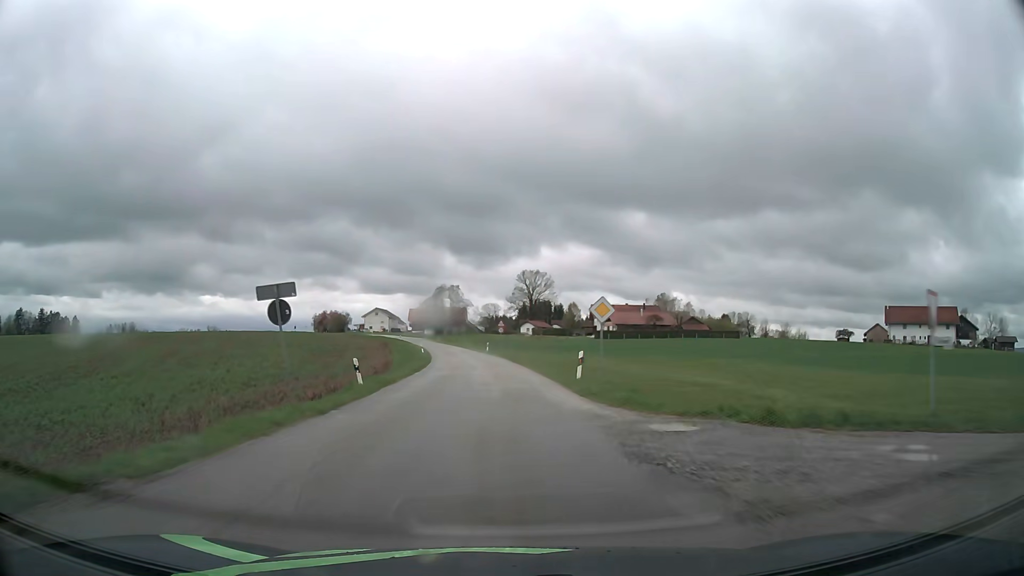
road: tertiary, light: Day
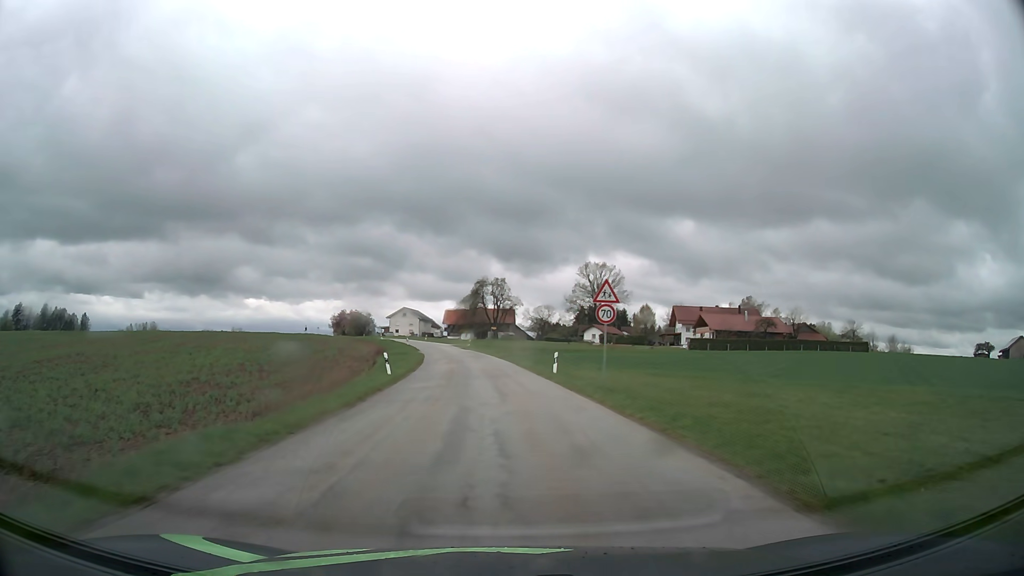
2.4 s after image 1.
(-1.9, +43.7) m; -4°
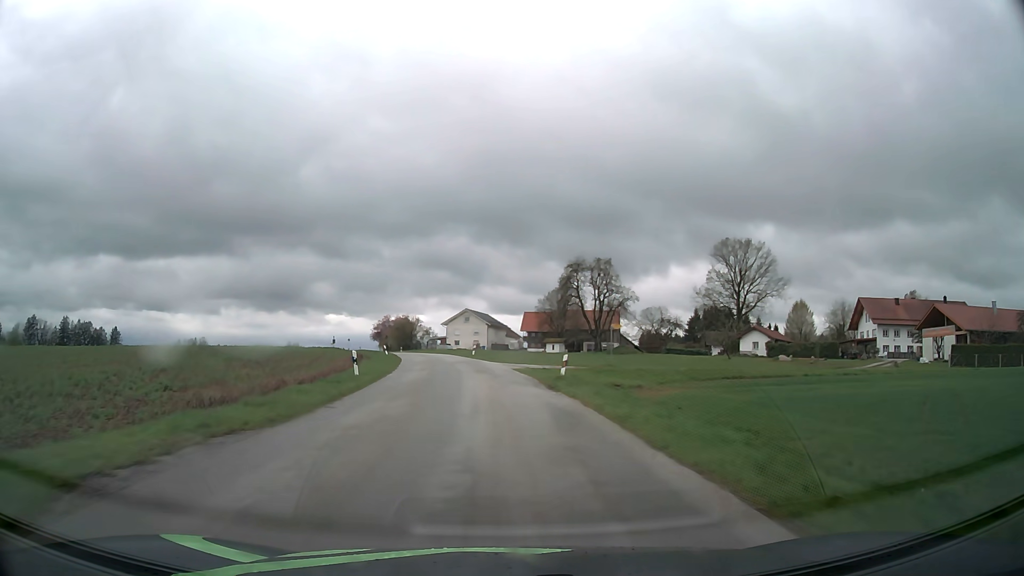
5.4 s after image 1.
(-3.0, +54.6) m; -7°
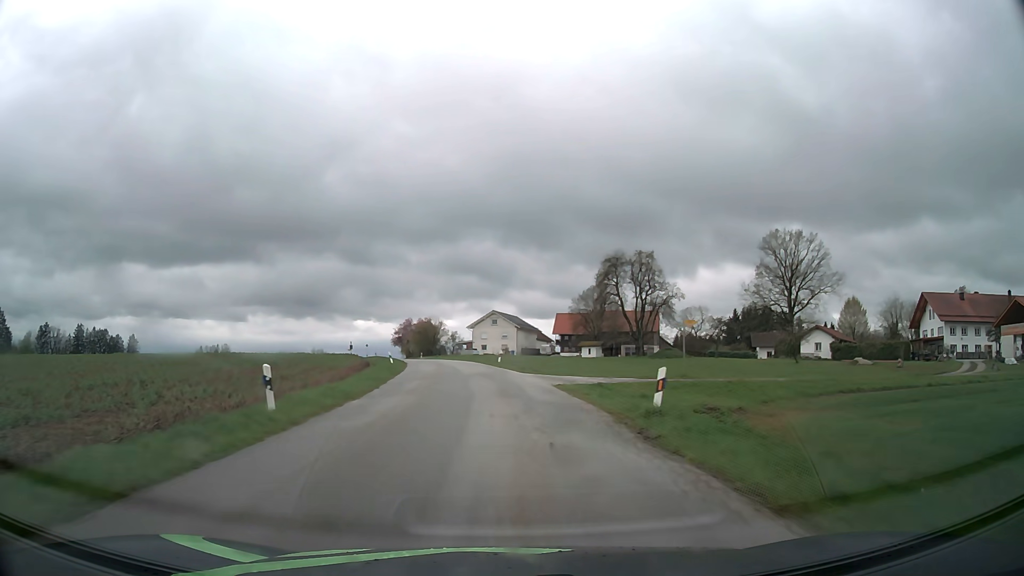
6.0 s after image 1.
(-0.2, +10.9) m; -2°
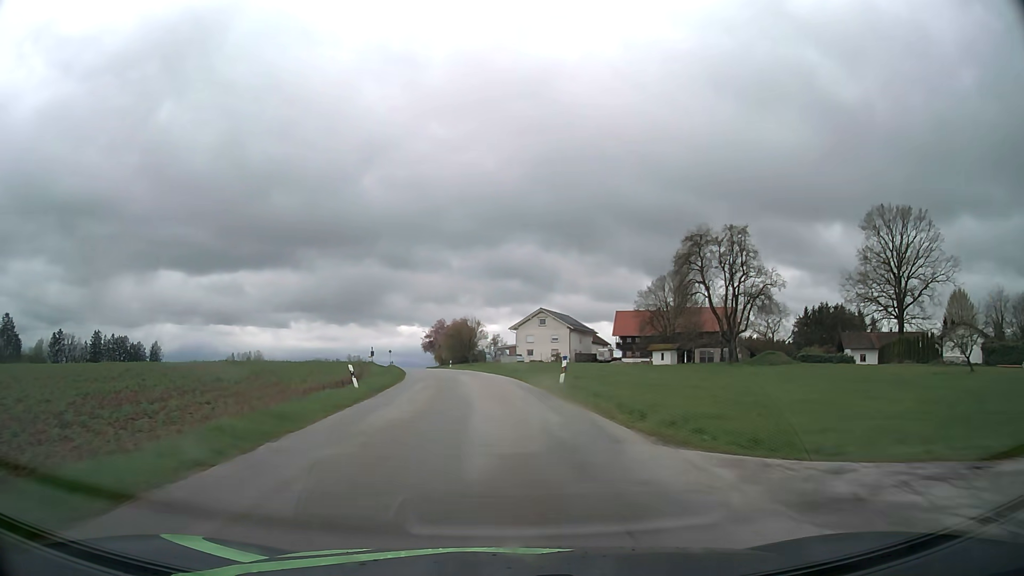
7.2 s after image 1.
(-0.8, +21.8) m; -4°
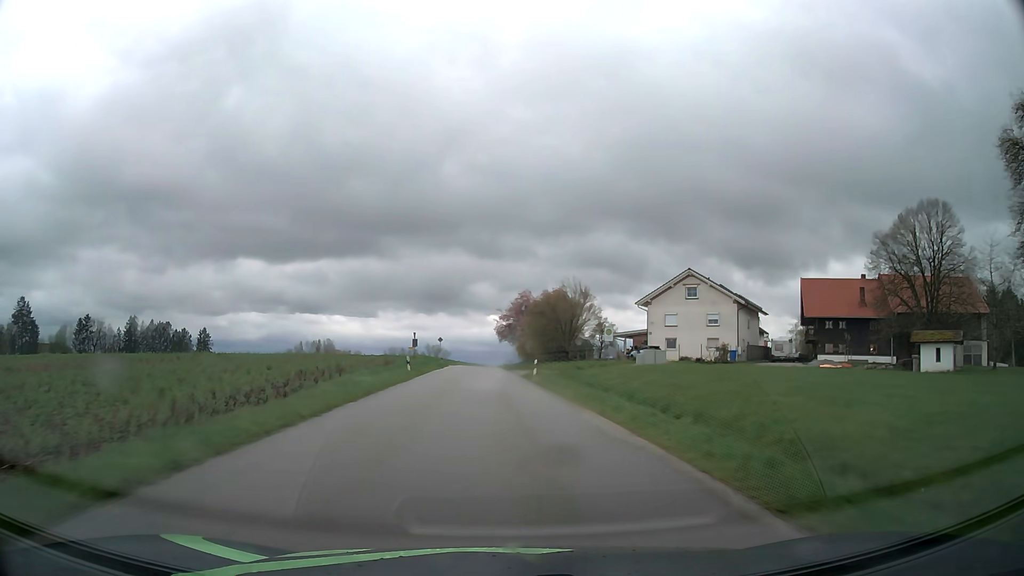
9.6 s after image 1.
(-3.1, +43.4) m; -8°
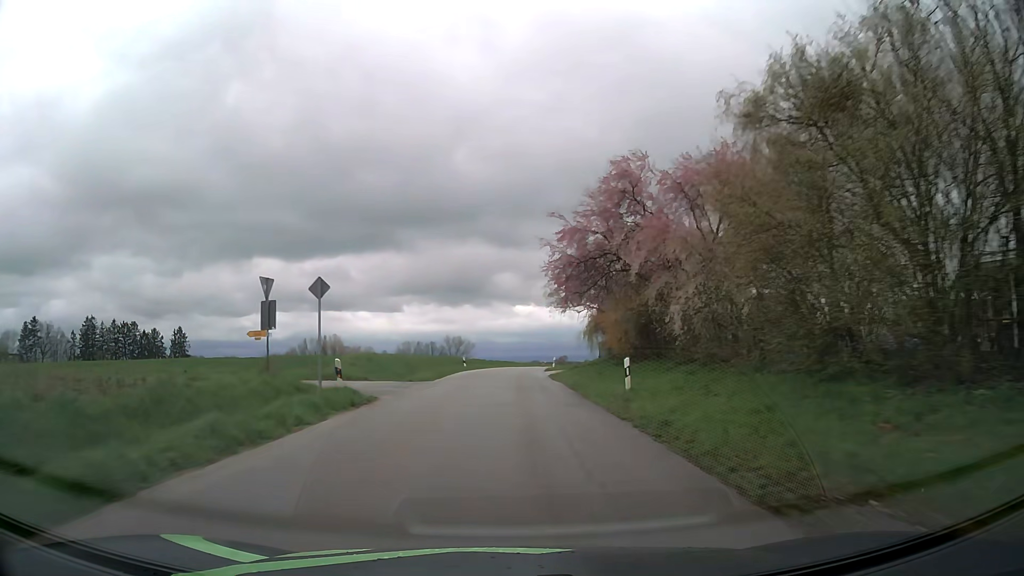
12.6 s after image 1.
(-2.1, +54.3) m; -3°
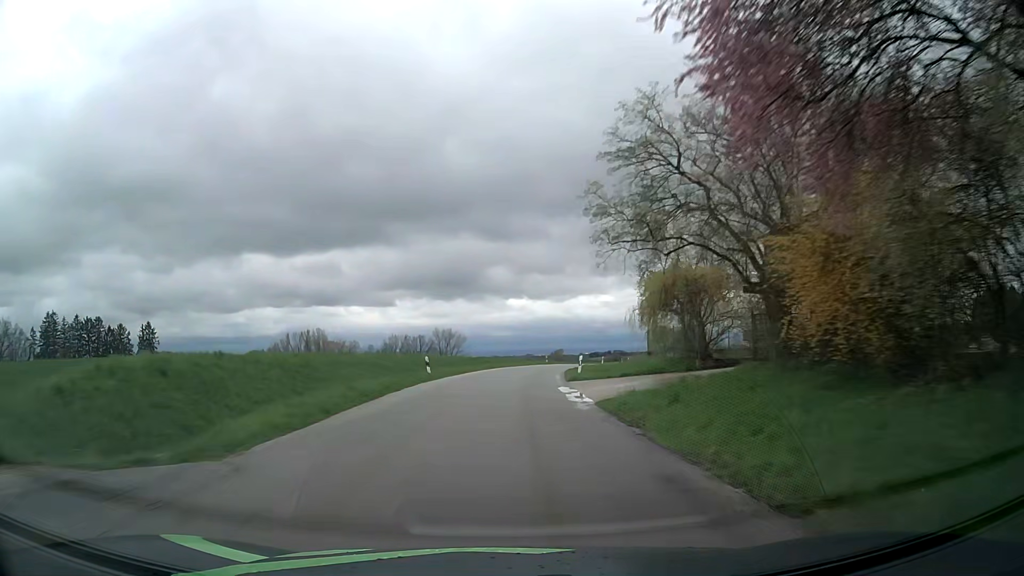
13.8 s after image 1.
(0.0, +21.9) m; 0°
(0, +10) (0, +20) (+1, +30) (+1, +40) (+3, +50) (+4, +60) (+6, +70) (+8, +79) (+11, +89) (+14, +99) m
